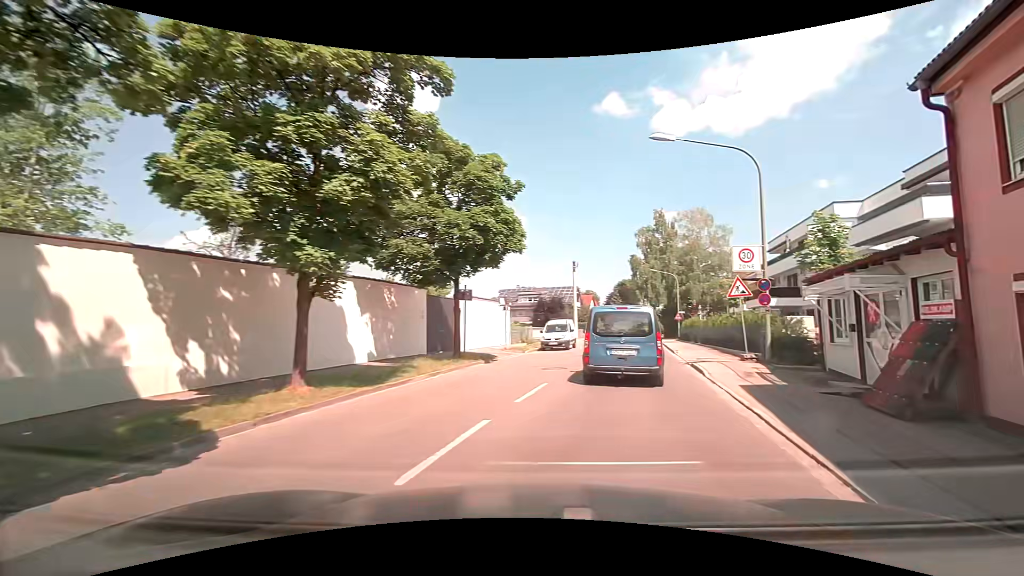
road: unclassified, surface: asphalt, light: Day
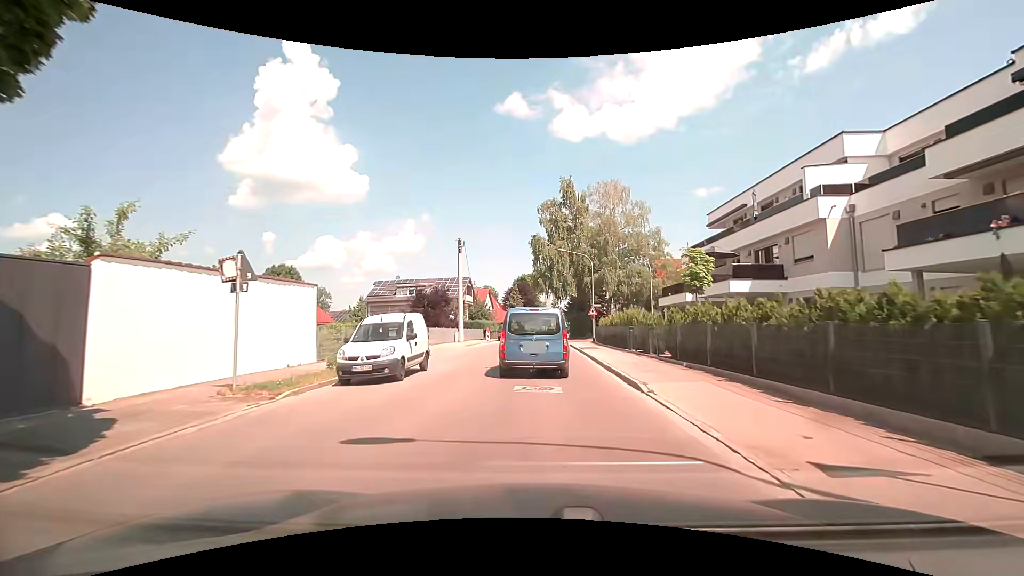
(+2.2, +15.9) m; +11°
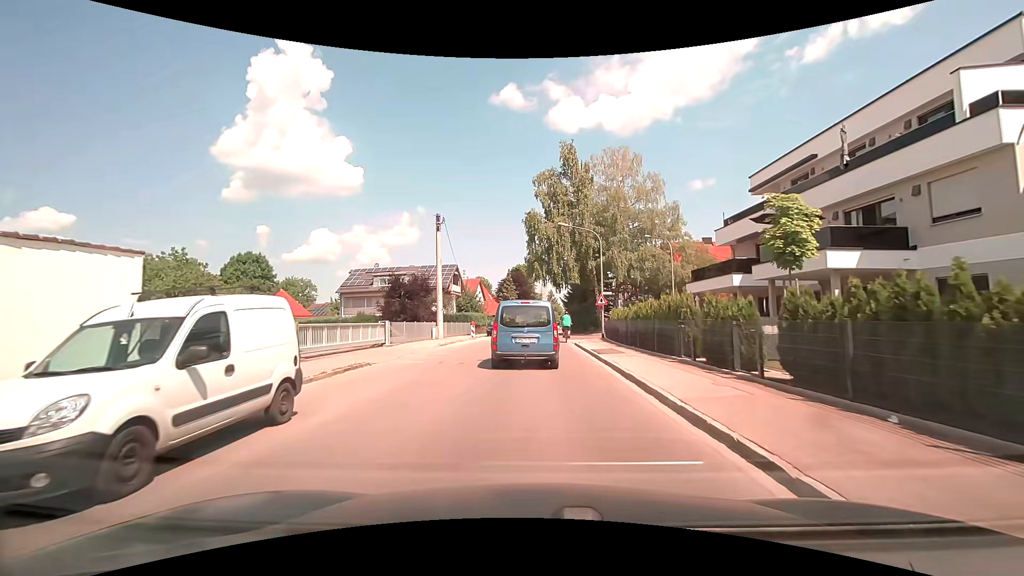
(0.0, +8.3) m; 0°
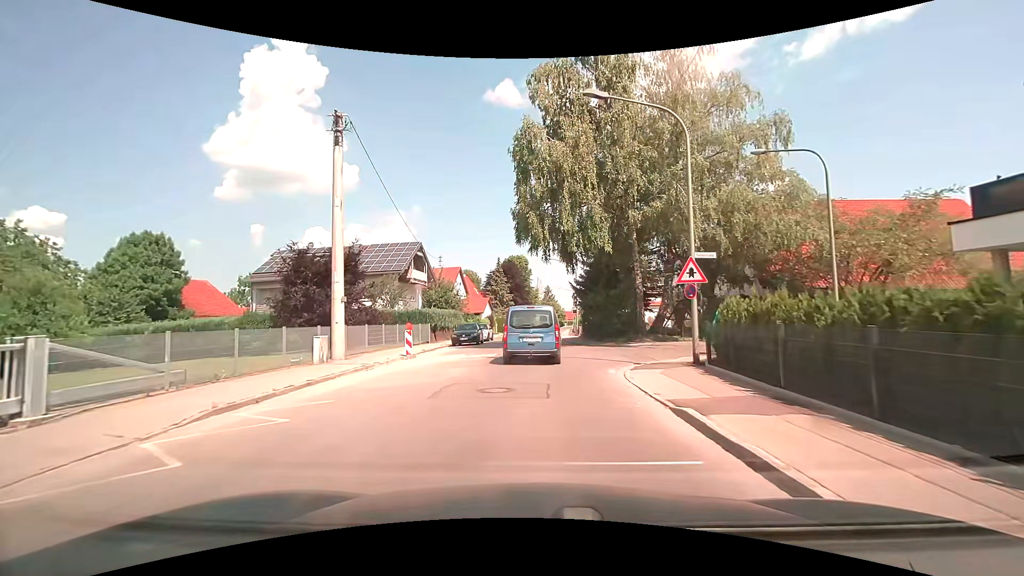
(0.0, +19.9) m; 0°
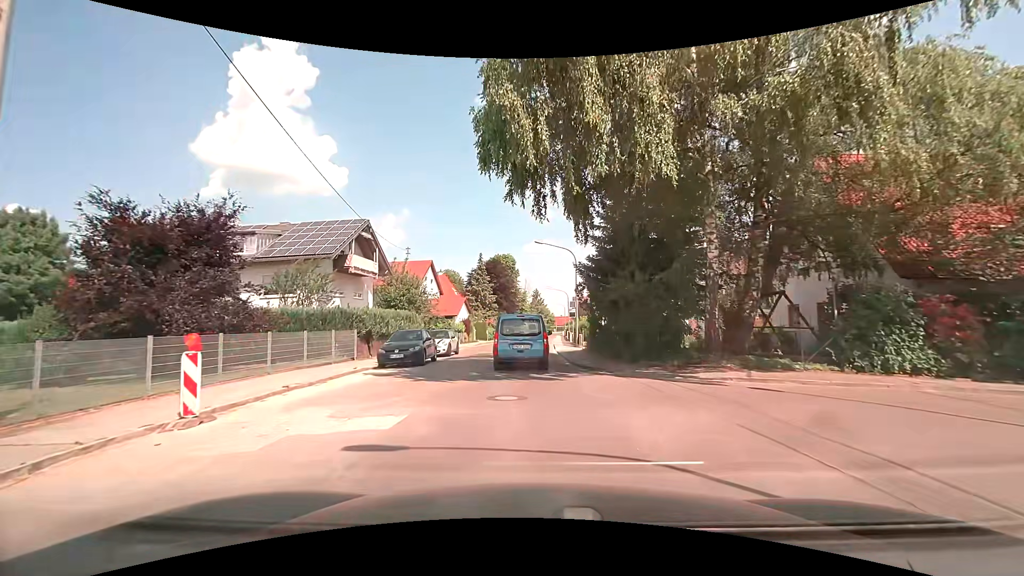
(+0.2, +12.7) m; +2°
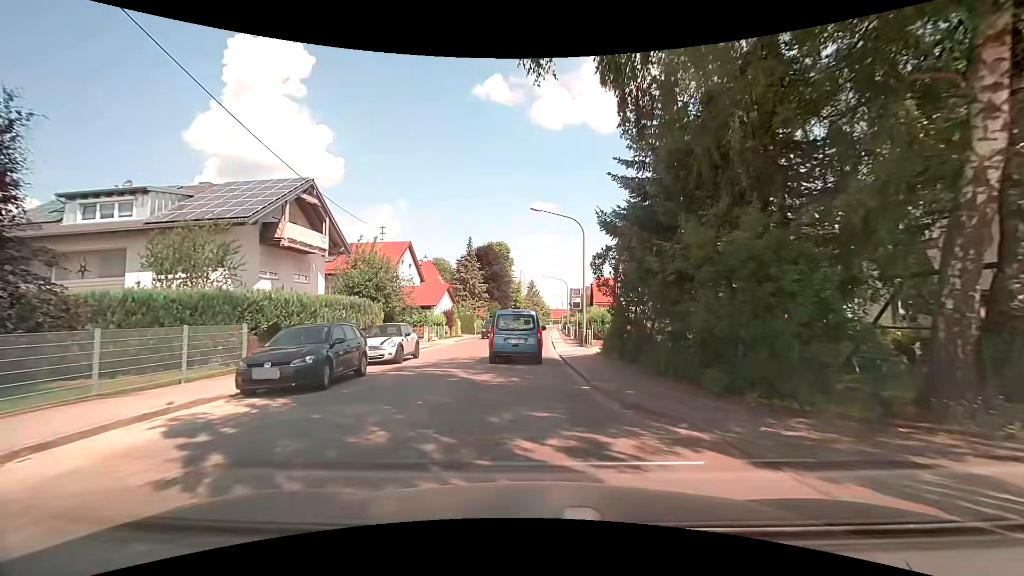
(0.0, +8.7) m; -1°
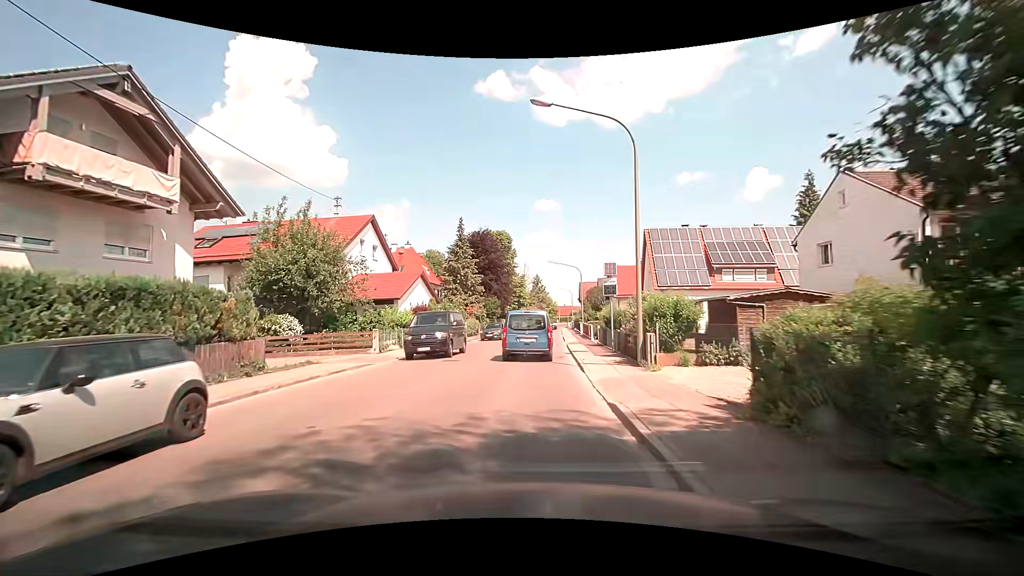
(+0.2, +13.3) m; -1°
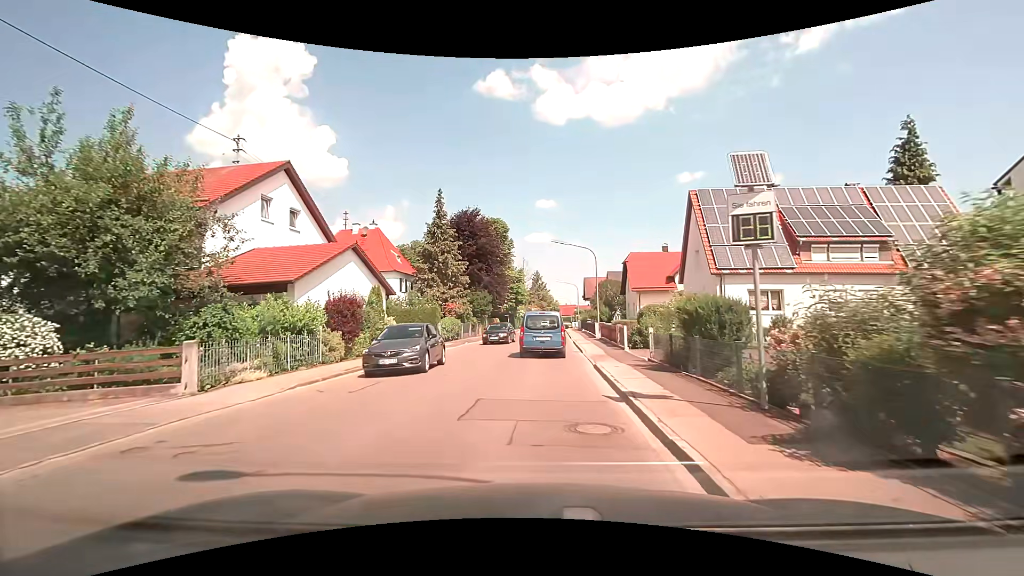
(+0.3, +13.5) m; +2°
(0, +10) (0, +20) (0, +30) (0, +40) (+1, +50) (+1, +60) (+1, +70) (+2, +80) (+2, +90) (+2, +100) m
